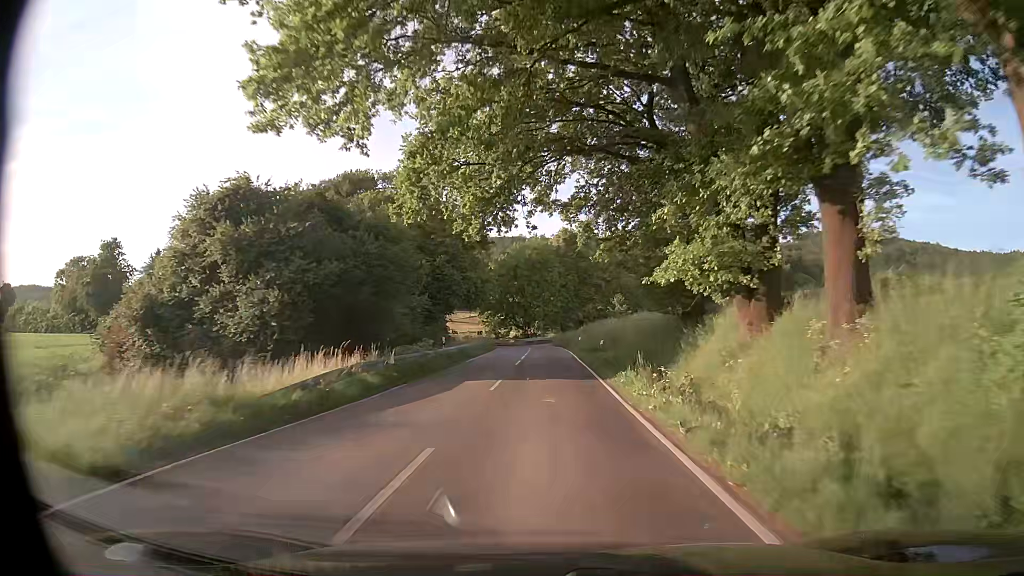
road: secondary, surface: asphalt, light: Day
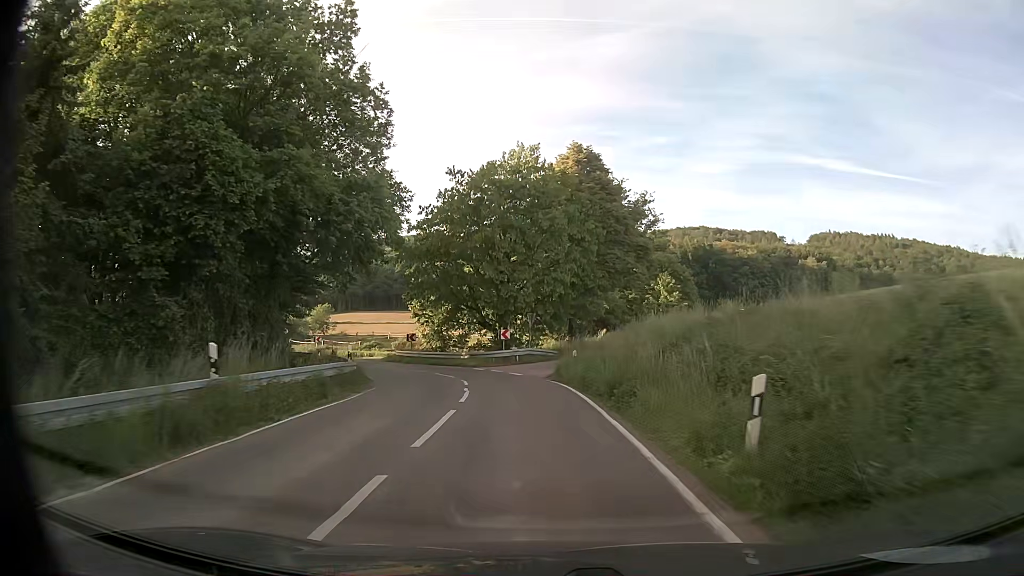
(+0.3, +43.2) m; 0°
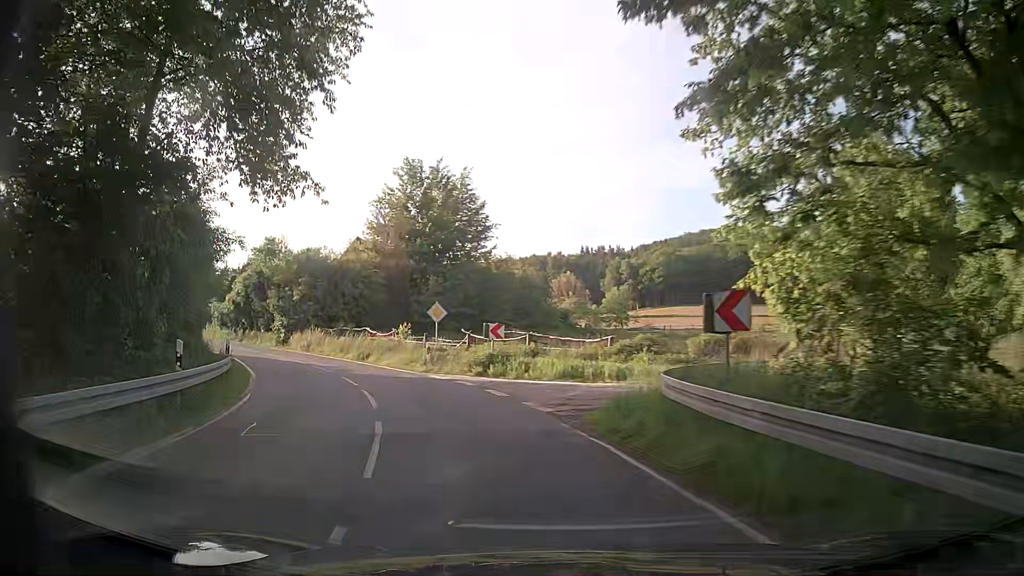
(-5.9, +36.5) m; -27°
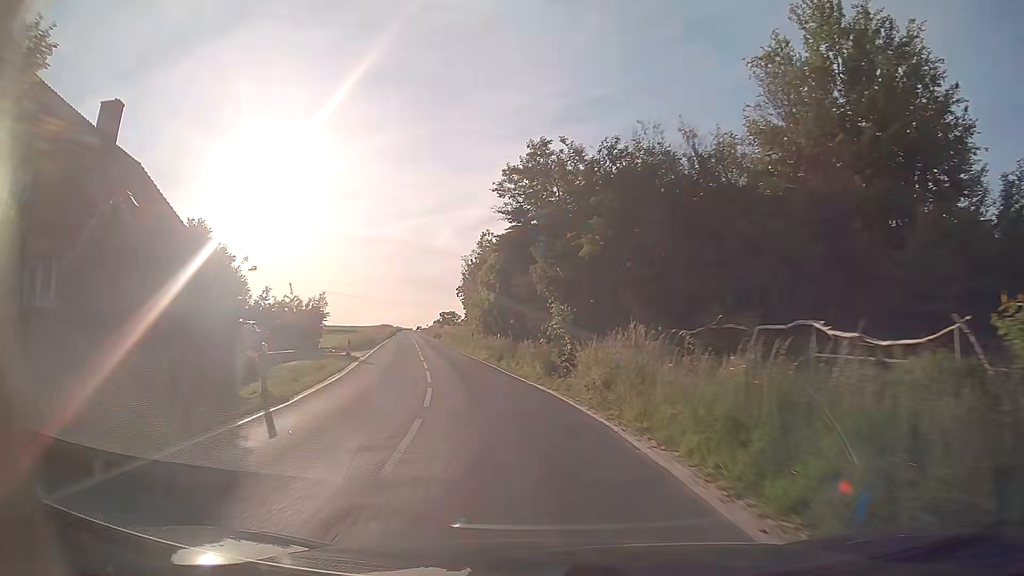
(-8.7, +28.7) m; -32°
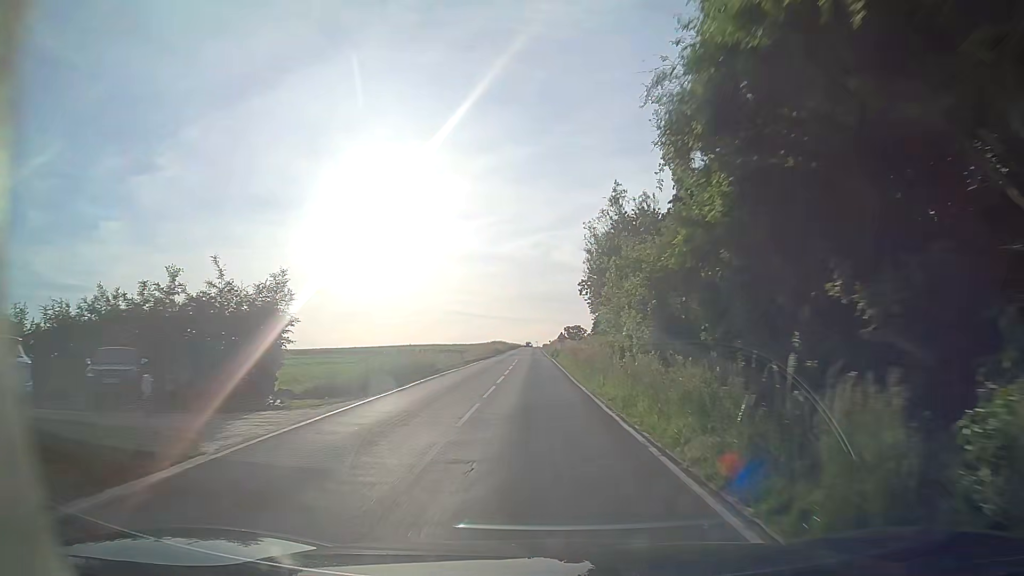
(-3.0, +25.4) m; -11°
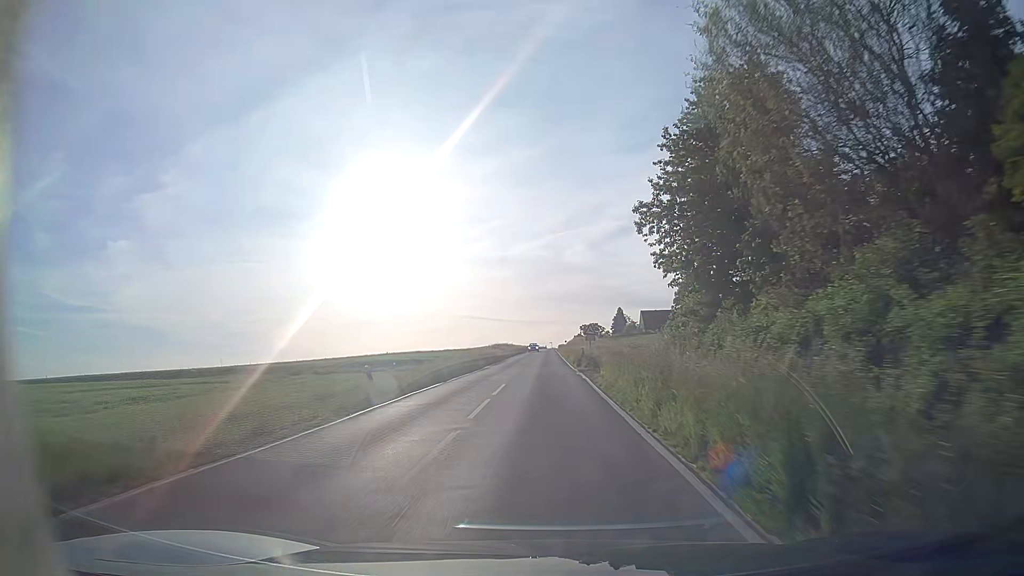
(-0.3, +28.9) m; -2°
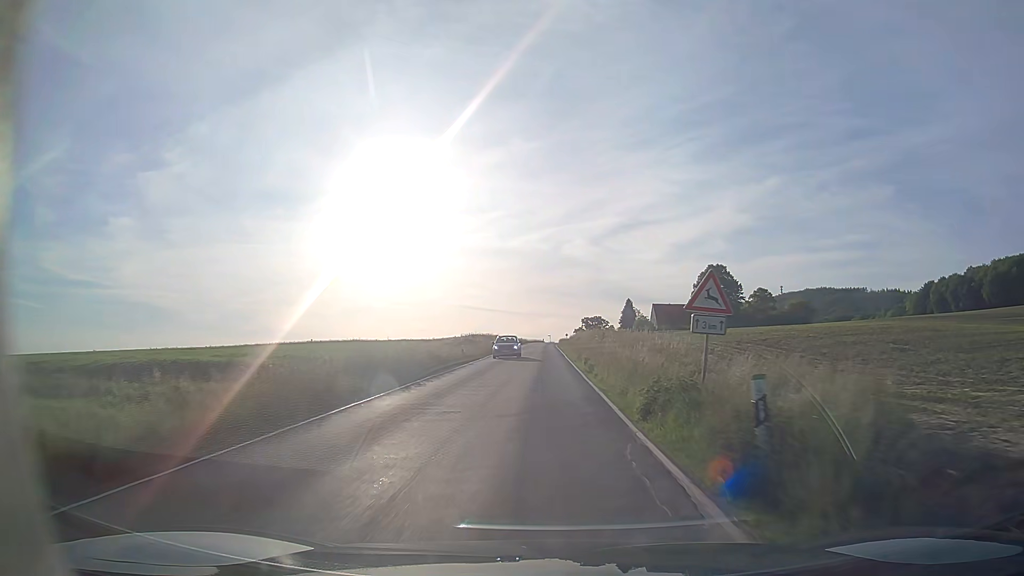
(0.0, +31.9) m; 0°
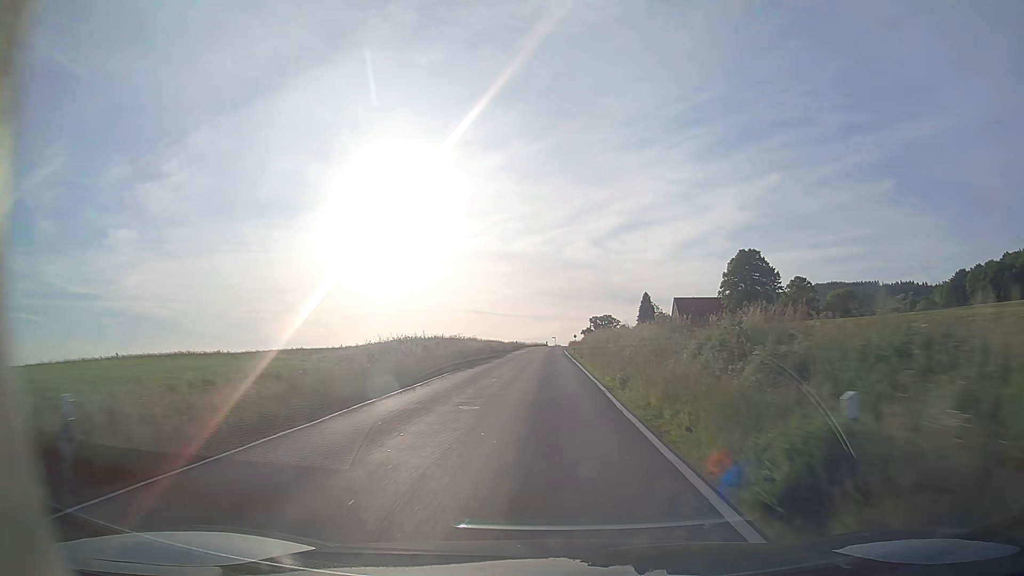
(0.0, +34.0) m; 0°
(0, +10) (0, +20) (0, +30) (0, +40) (0, +50) (0, +60) (0, +70) (+1, +80) (+1, +90) (+1, +100) m
